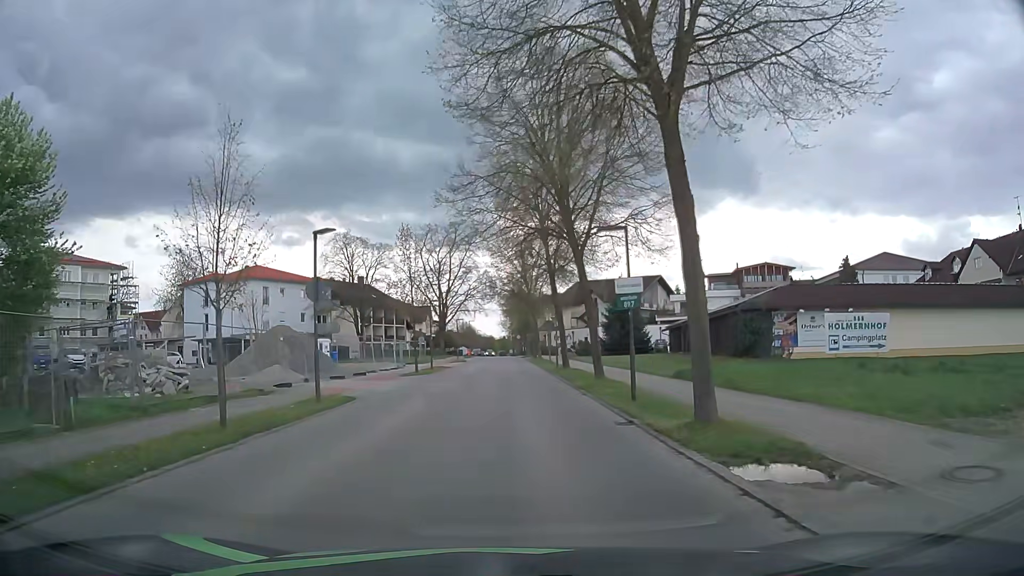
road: residential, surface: asphalt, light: Day
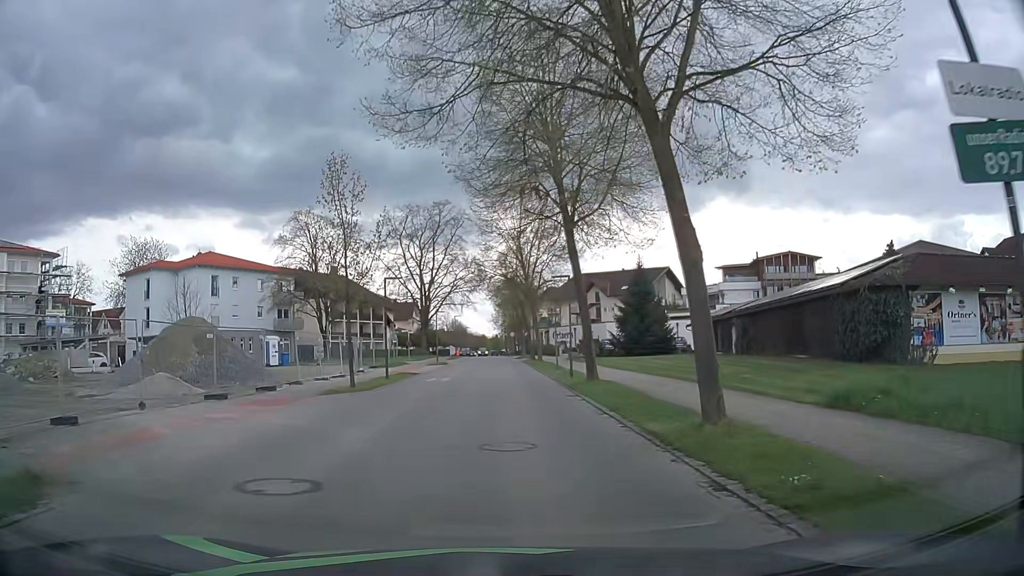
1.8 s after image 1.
(+0.2, +12.8) m; +1°
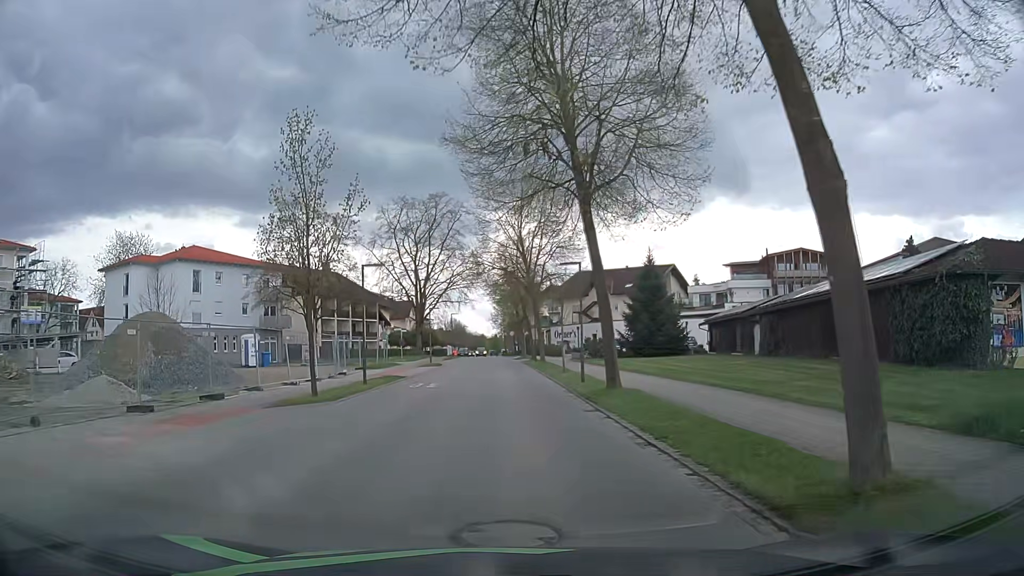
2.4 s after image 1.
(0.0, +4.2) m; 0°
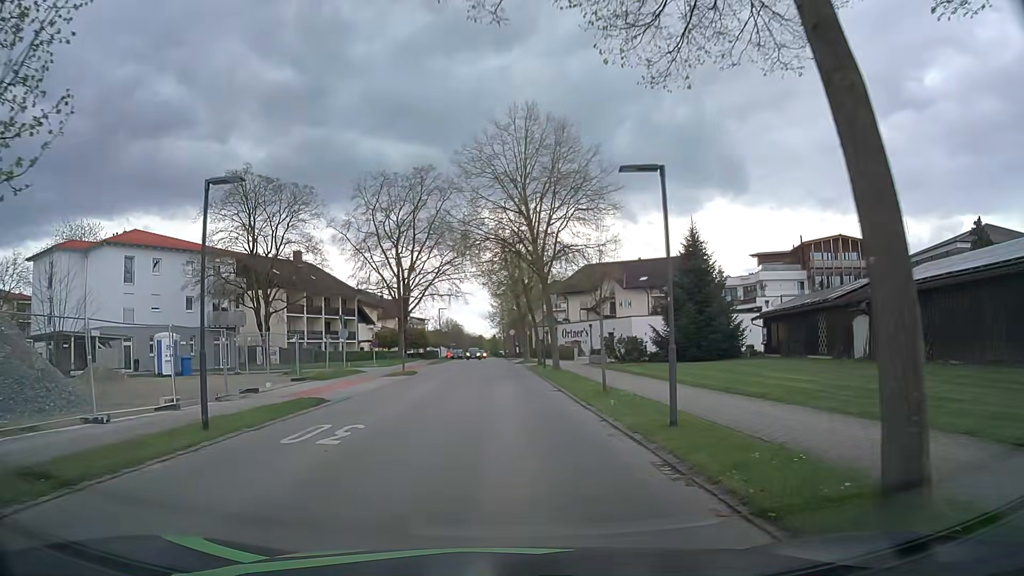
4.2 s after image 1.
(0.0, +12.6) m; 0°
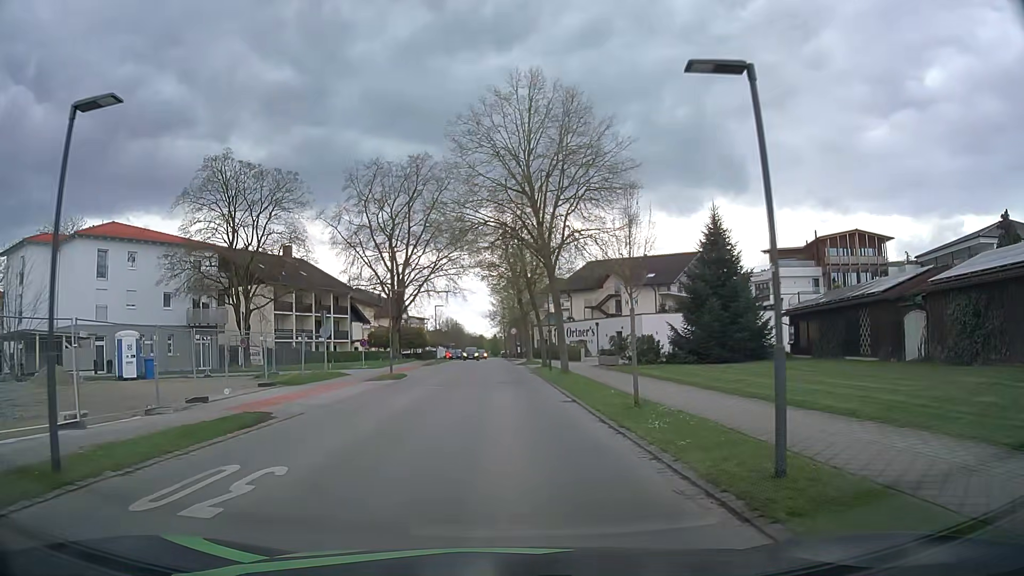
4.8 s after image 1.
(0.0, +4.2) m; 0°
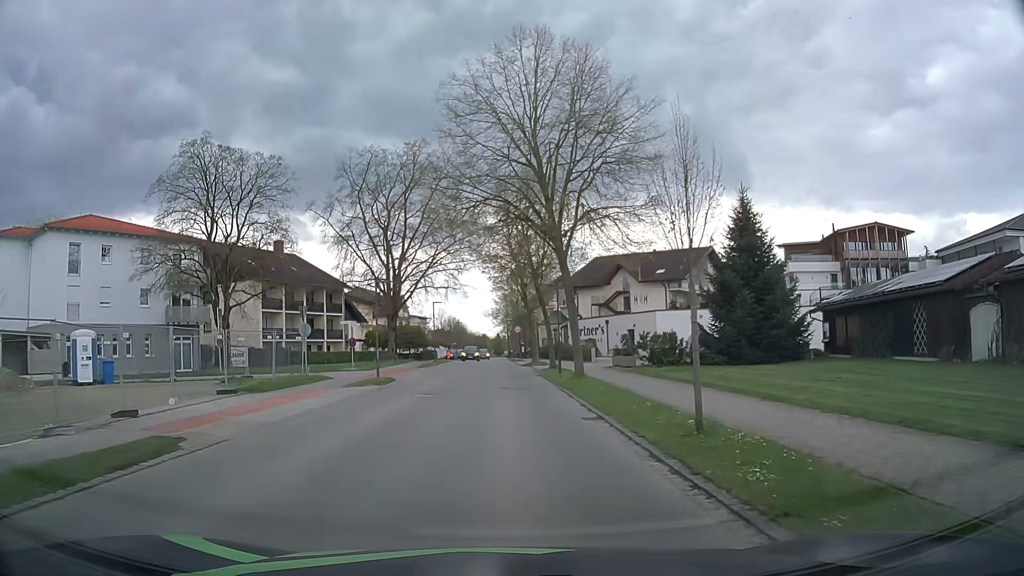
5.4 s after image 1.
(0.0, +4.2) m; -1°
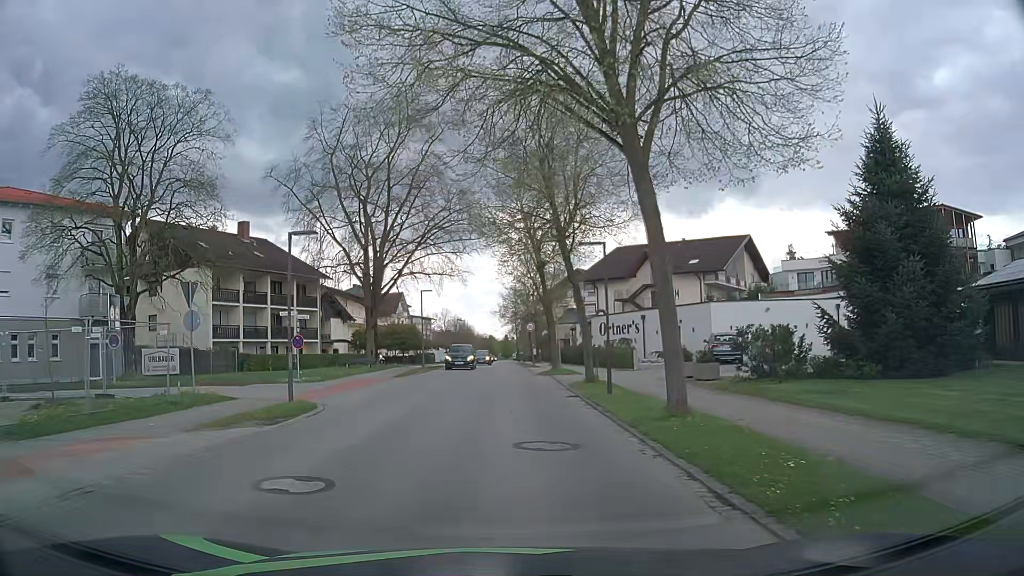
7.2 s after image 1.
(0.0, +12.5) m; -1°
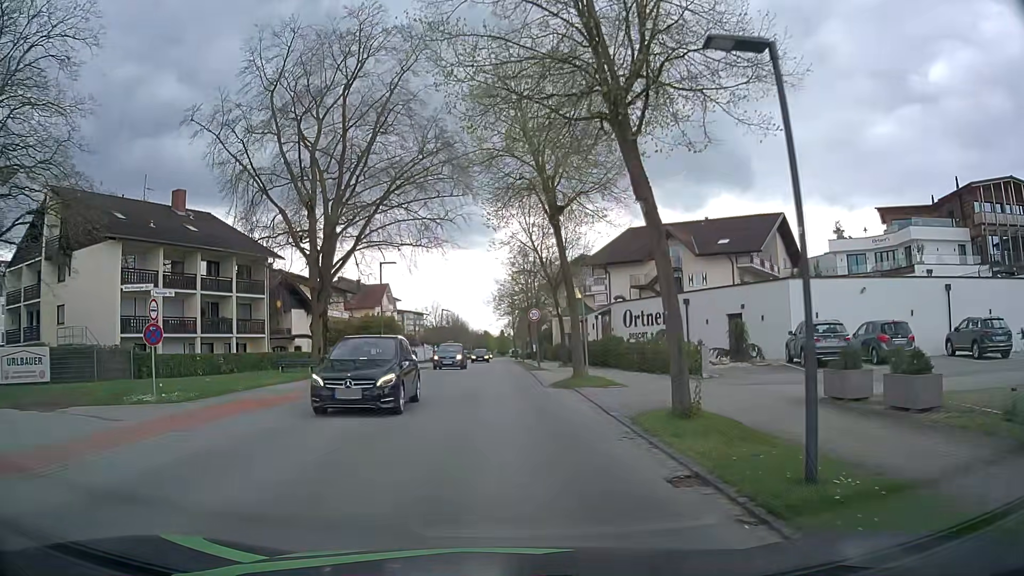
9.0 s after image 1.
(+0.1, +12.4) m; 0°
(0, +10) (0, +20) (0, +30) (0, +40) (0, +50) (0, +60) (0, +70) (-1, +80) (-1, +90) (-1, +100) m
